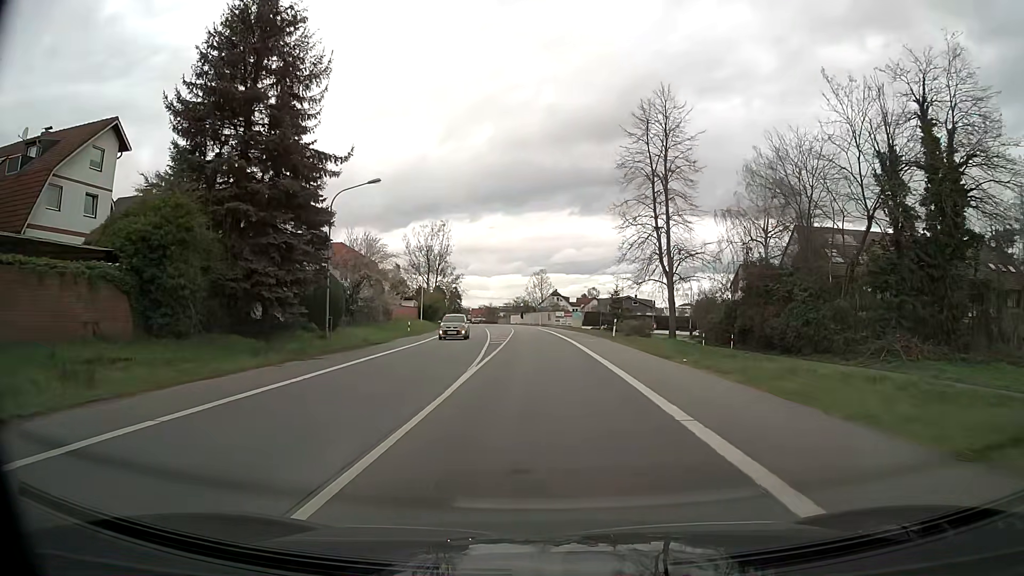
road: primary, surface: asphalt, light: Day
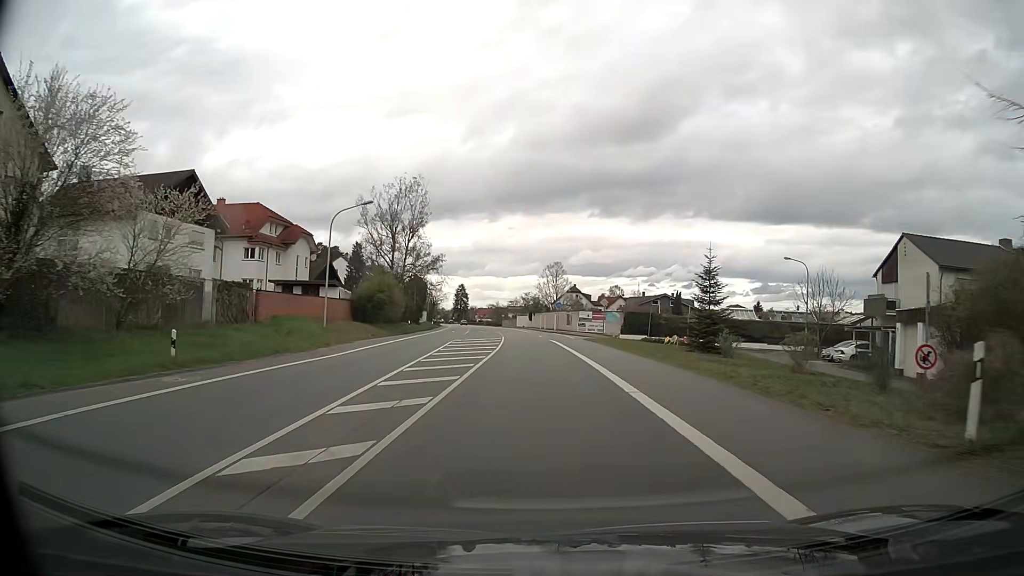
(-0.2, +36.3) m; -1°
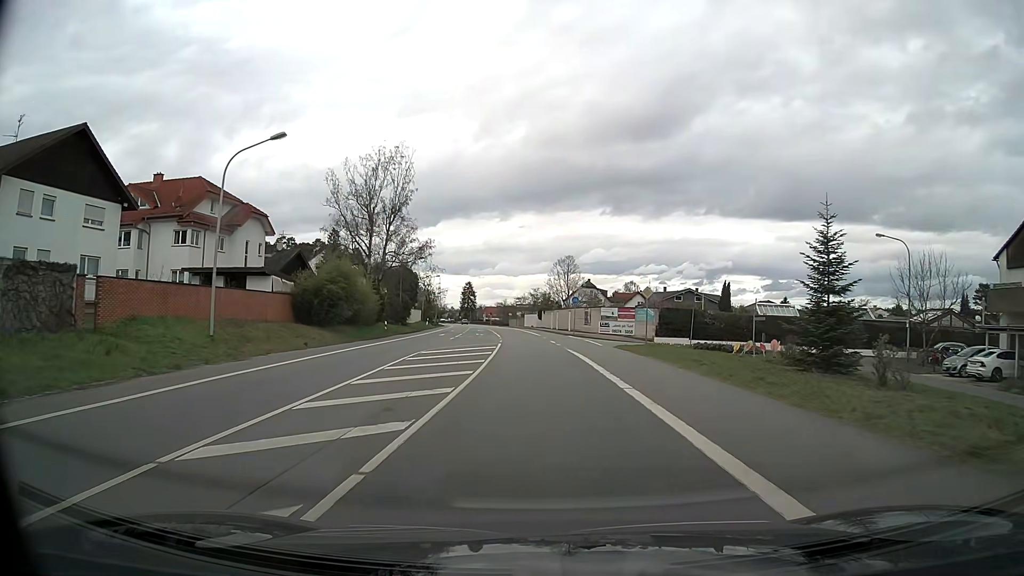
(-0.2, +14.6) m; -1°
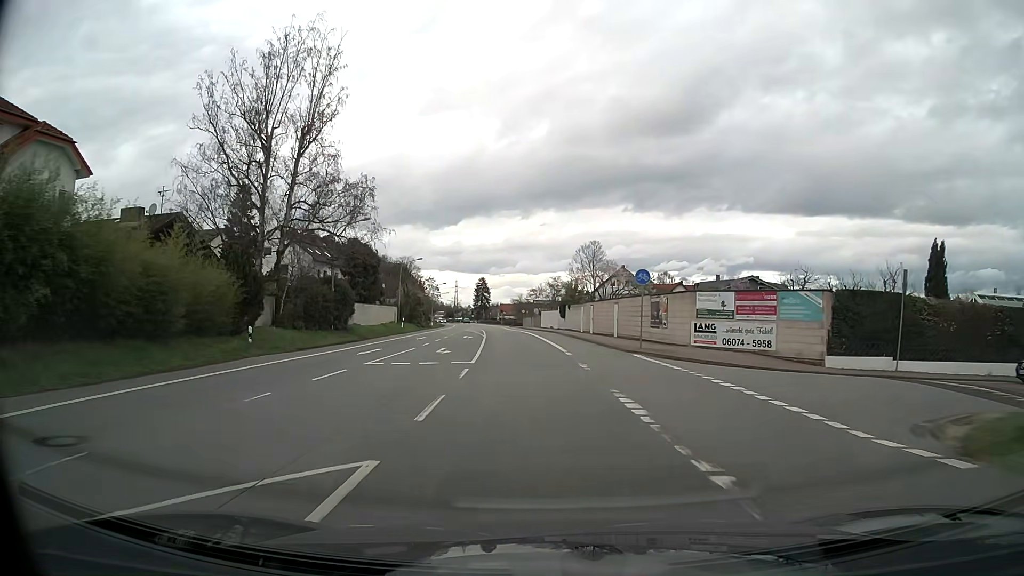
(-0.4, +29.0) m; -2°
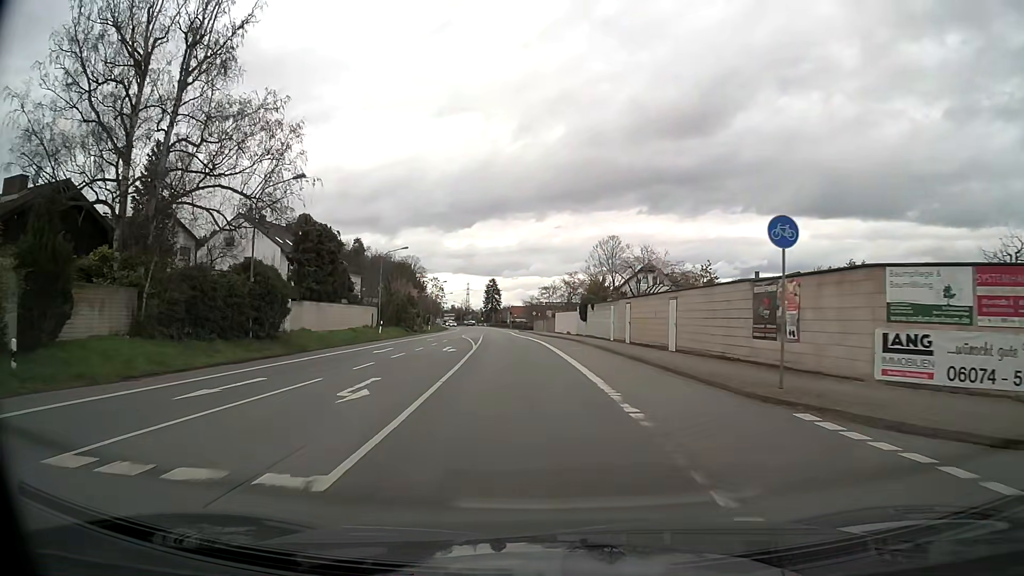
(-0.1, +14.4) m; -1°
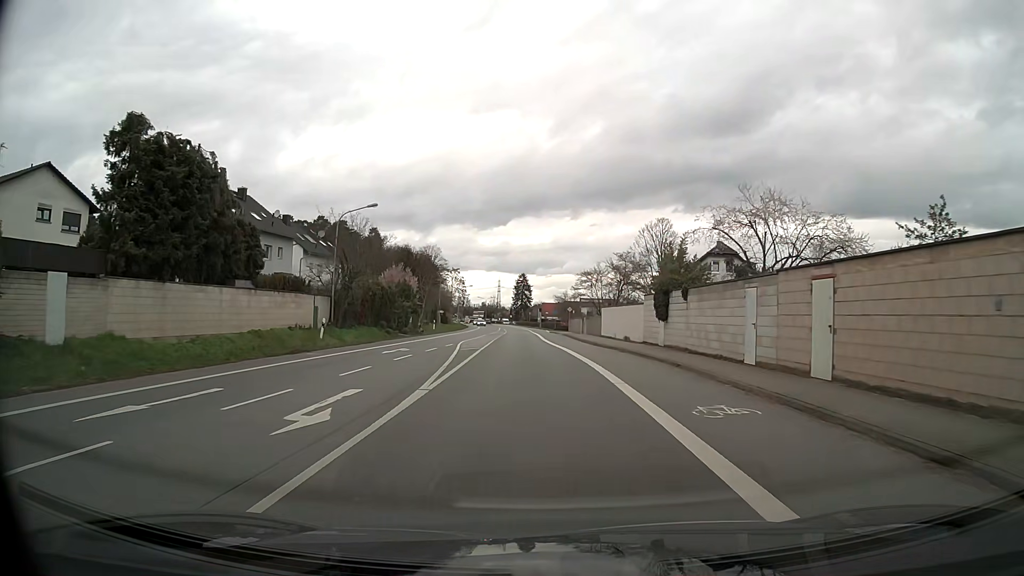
(-0.5, +21.7) m; -3°
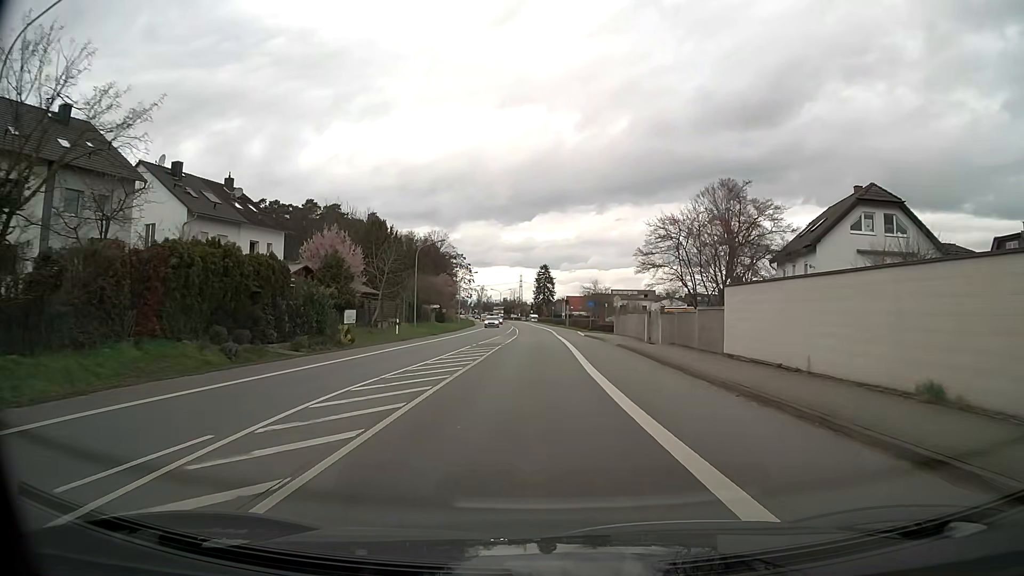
(-0.4, +29.0) m; -2°
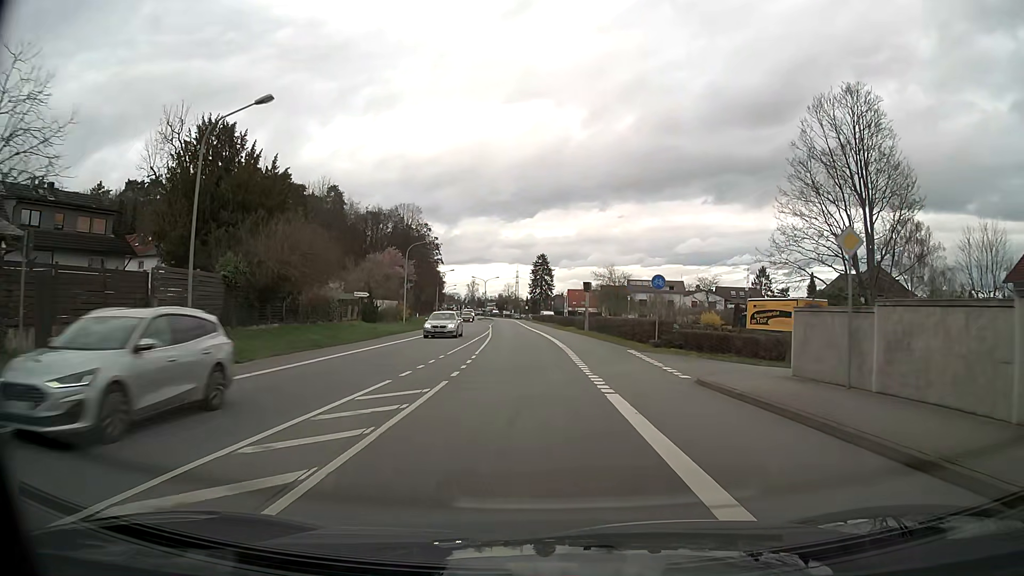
(0.0, +36.9) m; 0°
(0, +10) (0, +20) (-1, +30) (-1, +40) (-2, +50) (-2, +60) (-3, +70) (-4, +80) (-4, +90) (-5, +100) m
